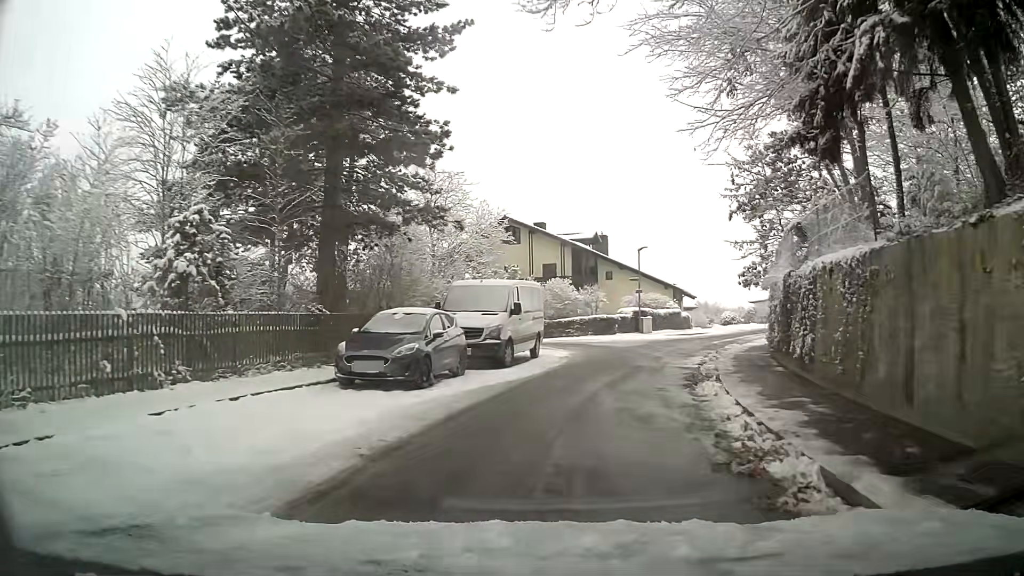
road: unclassified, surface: asphalt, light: Day
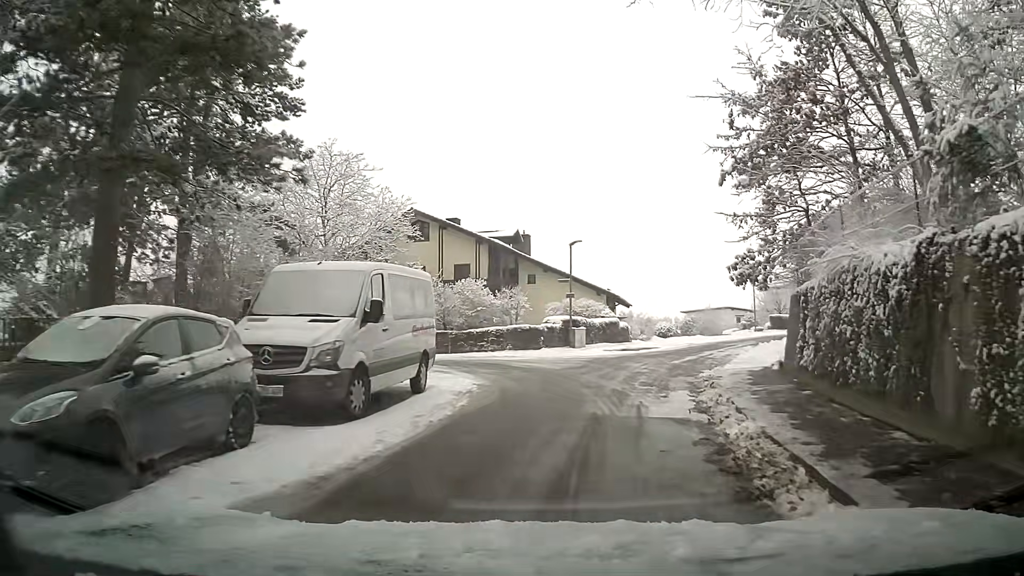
(+0.4, +7.9) m; +6°
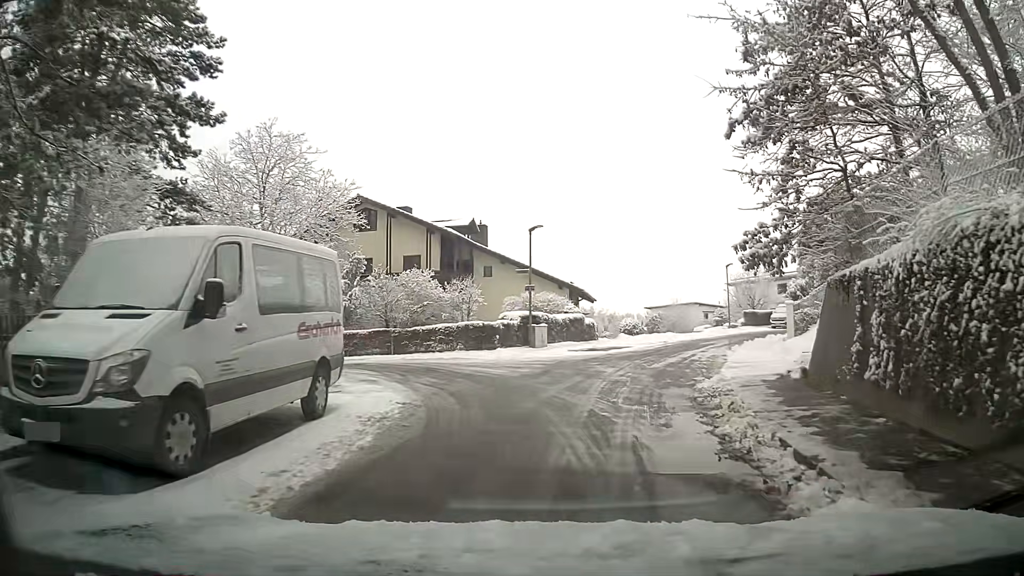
(+0.1, +3.9) m; +3°
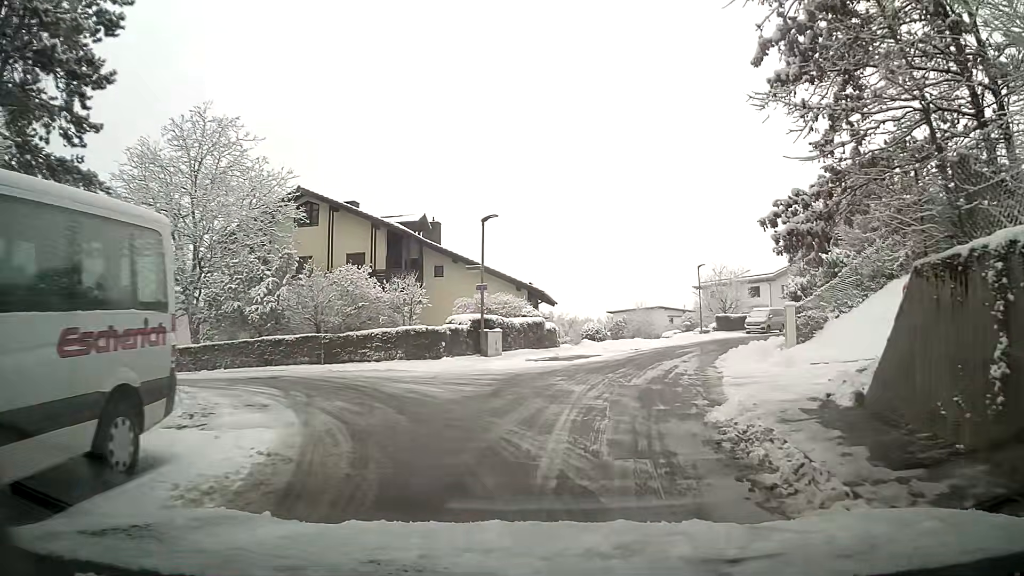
(+0.1, +3.9) m; +3°
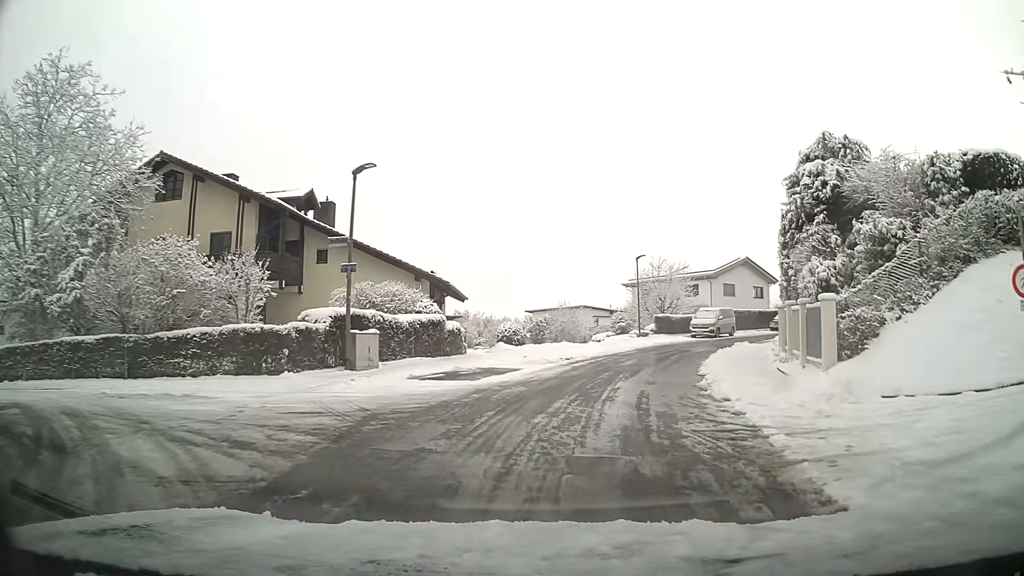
(+0.5, +7.8) m; +8°
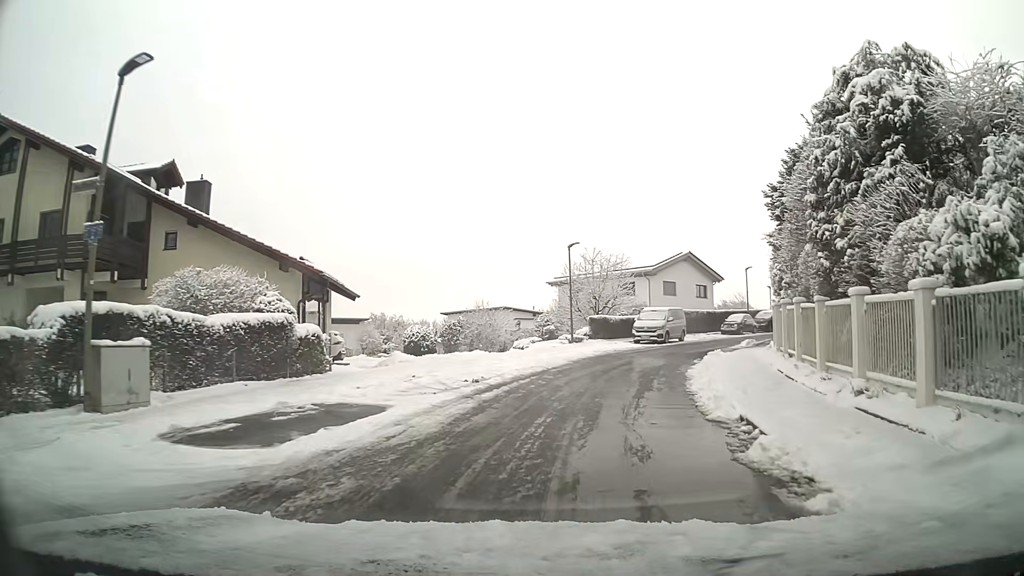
(+0.5, +7.9) m; +7°
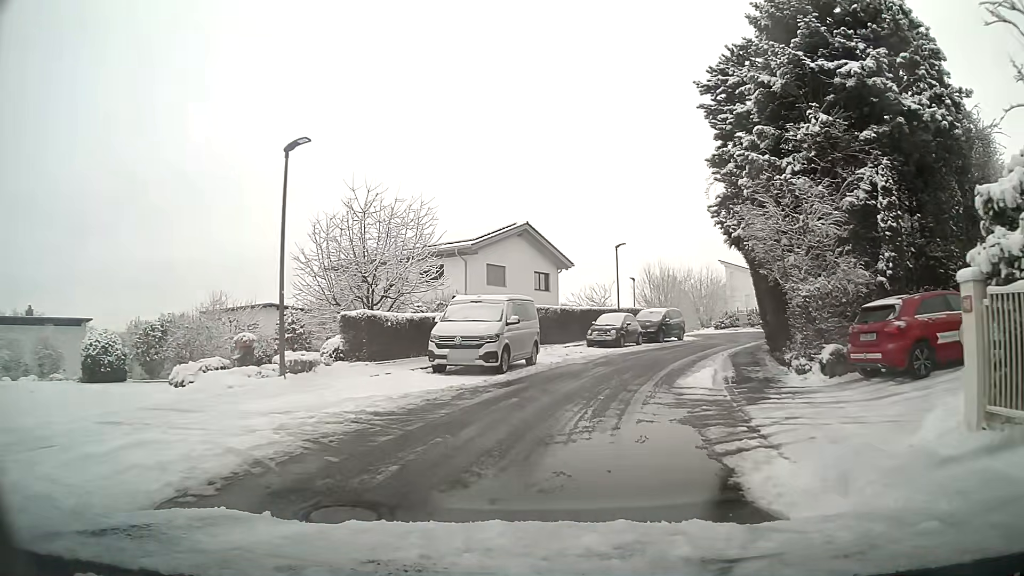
(+2.8, +19.9) m; +16°
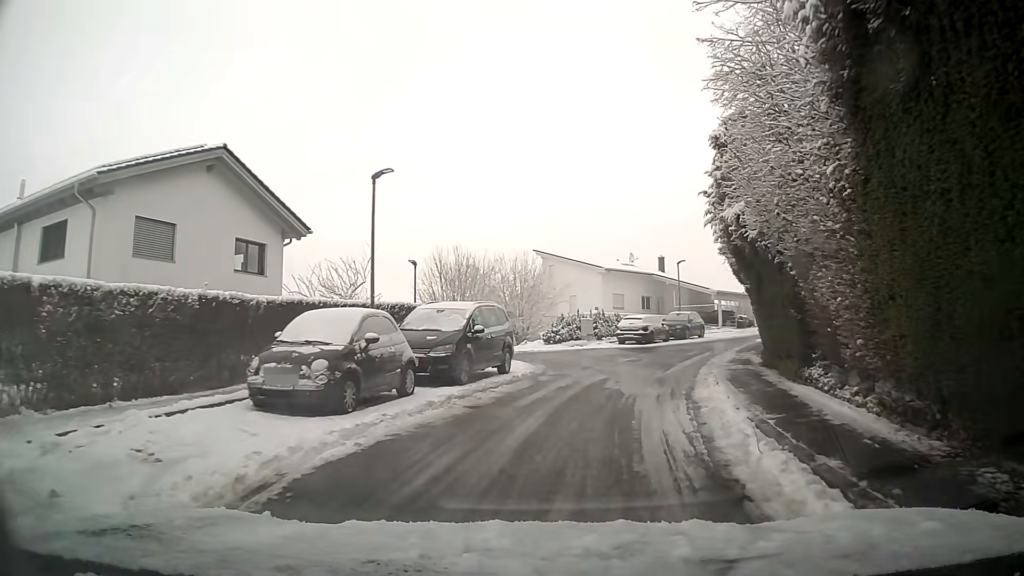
(+2.9, +19.6) m; +17°
